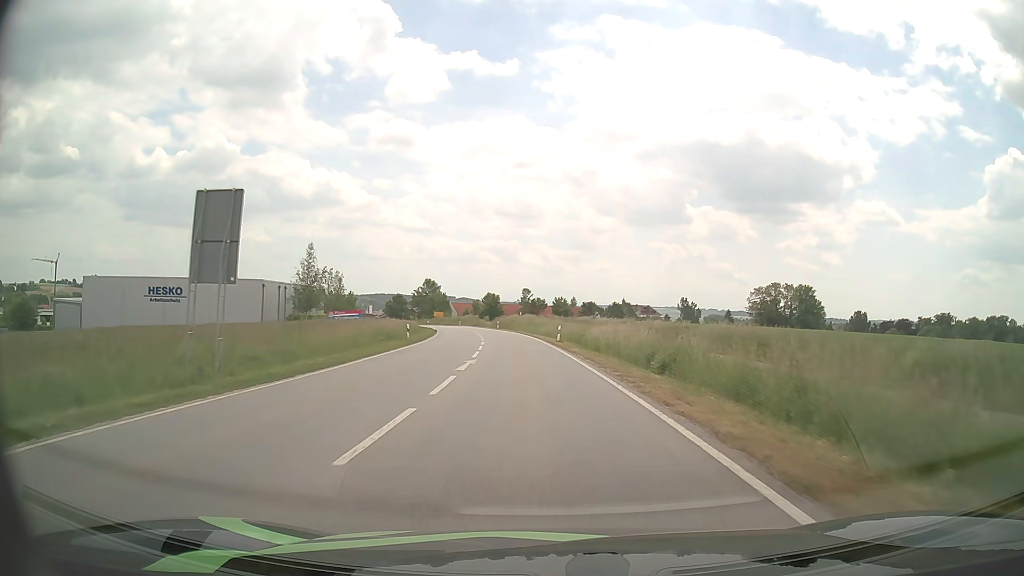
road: secondary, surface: asphalt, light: Day
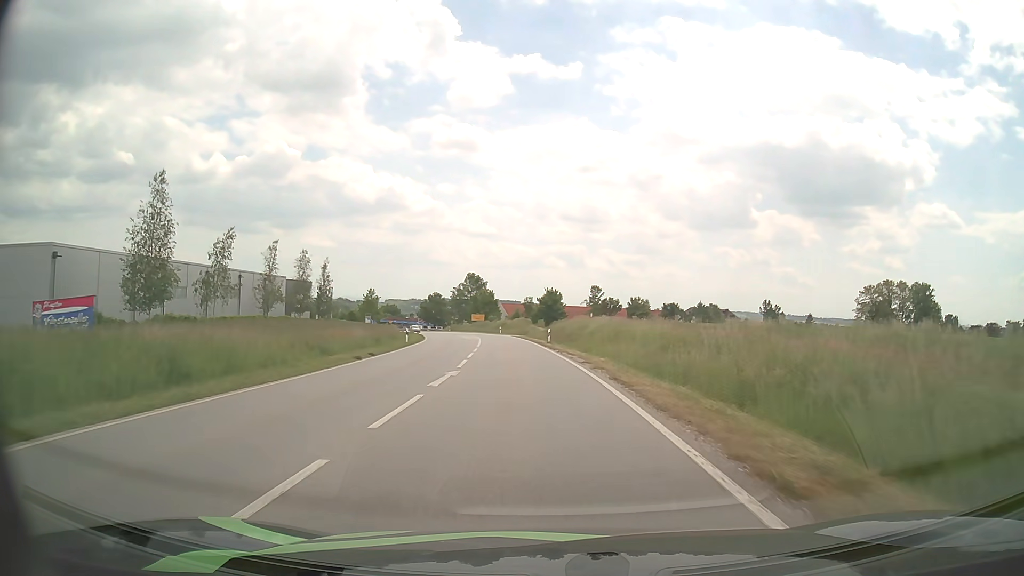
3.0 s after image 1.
(-2.2, +45.7) m; -6°
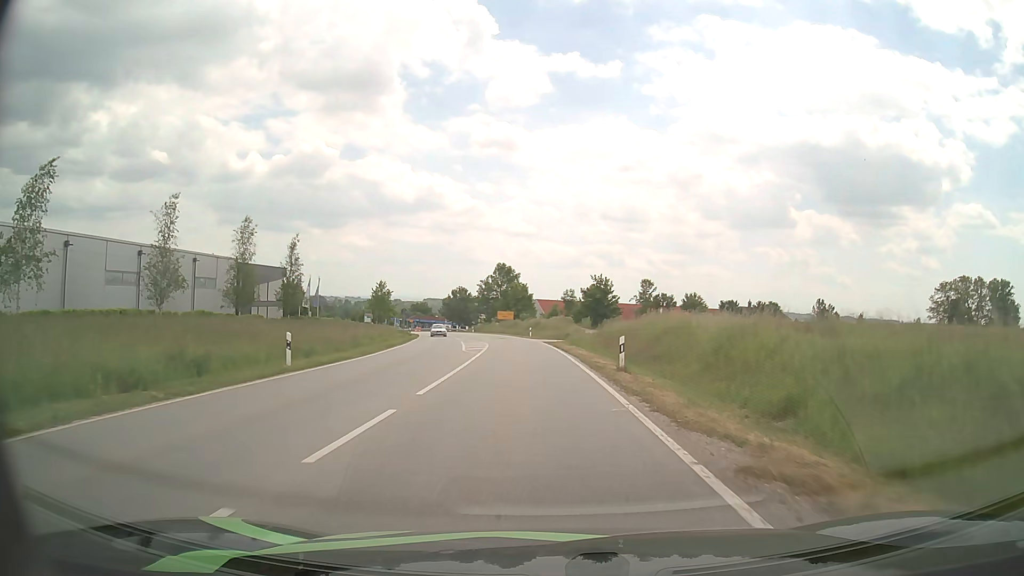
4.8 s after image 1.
(-0.7, +26.0) m; -3°
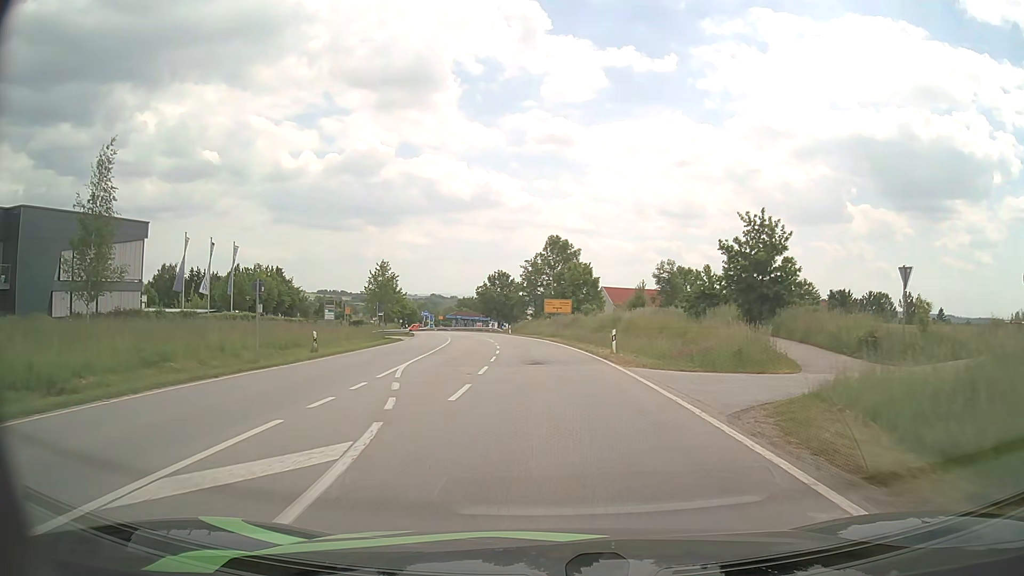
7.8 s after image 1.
(-1.9, +41.3) m; -5°
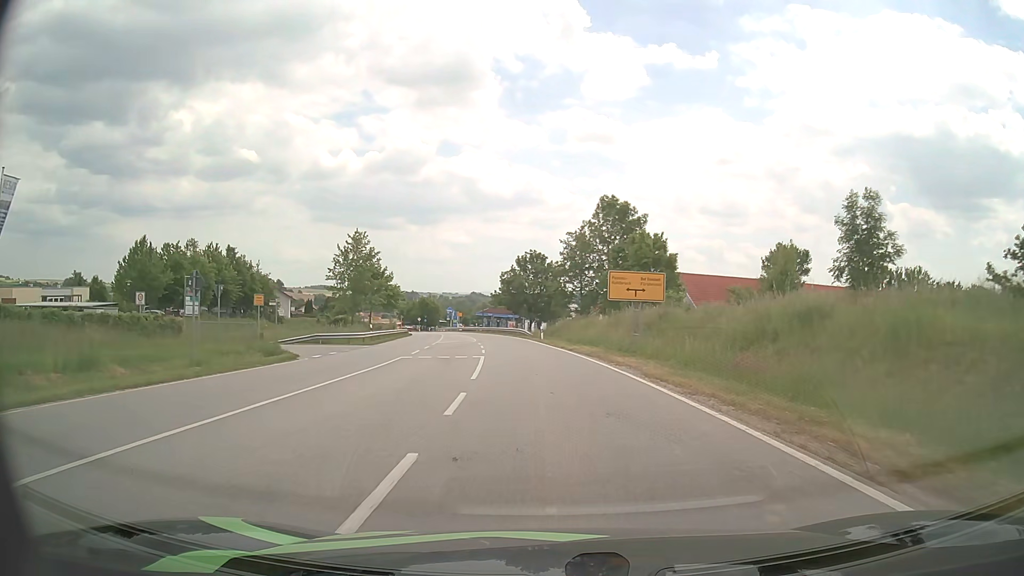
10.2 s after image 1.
(-0.9, +31.5) m; -3°
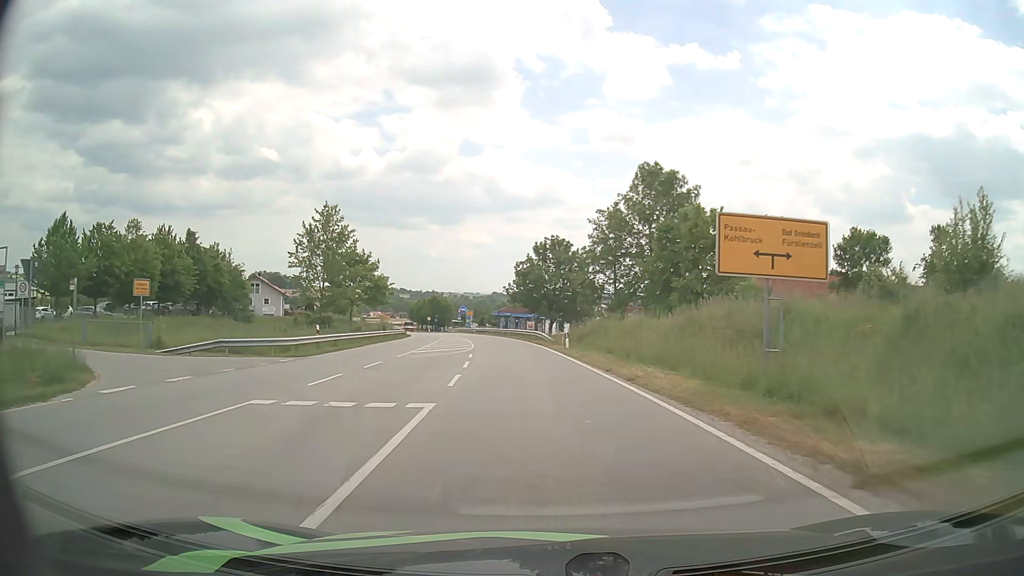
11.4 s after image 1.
(-0.2, +15.3) m; -2°
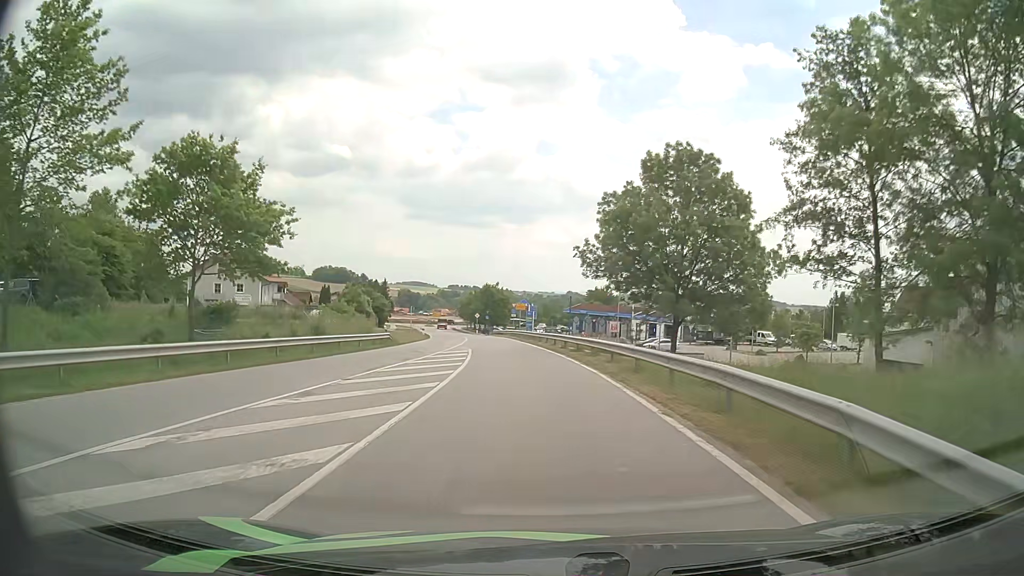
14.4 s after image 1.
(-2.1, +38.3) m; -6°
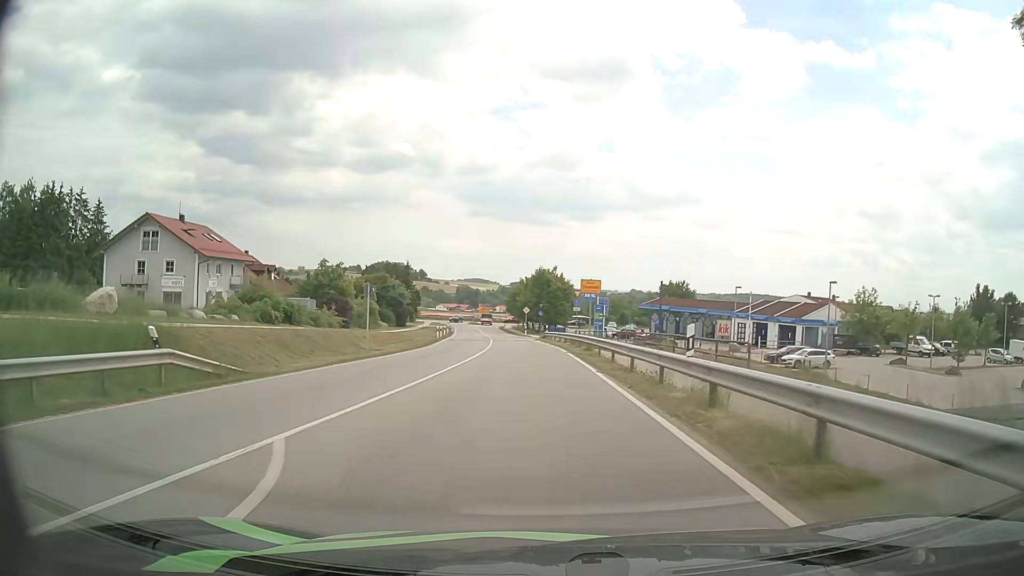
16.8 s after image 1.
(-1.4, +31.4) m; -5°
(0, +10) (-1, +20) (-1, +30) (-2, +40) (-3, +50) (-4, +60) (-5, +70) (-6, +80) (-7, +90) (-8, +100) m
